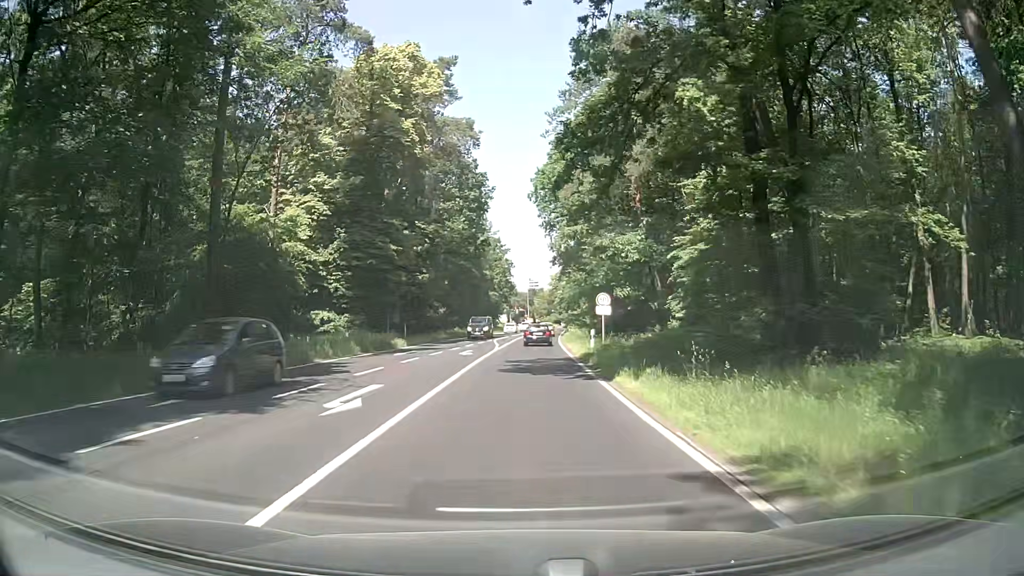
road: secondary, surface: asphalt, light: Day
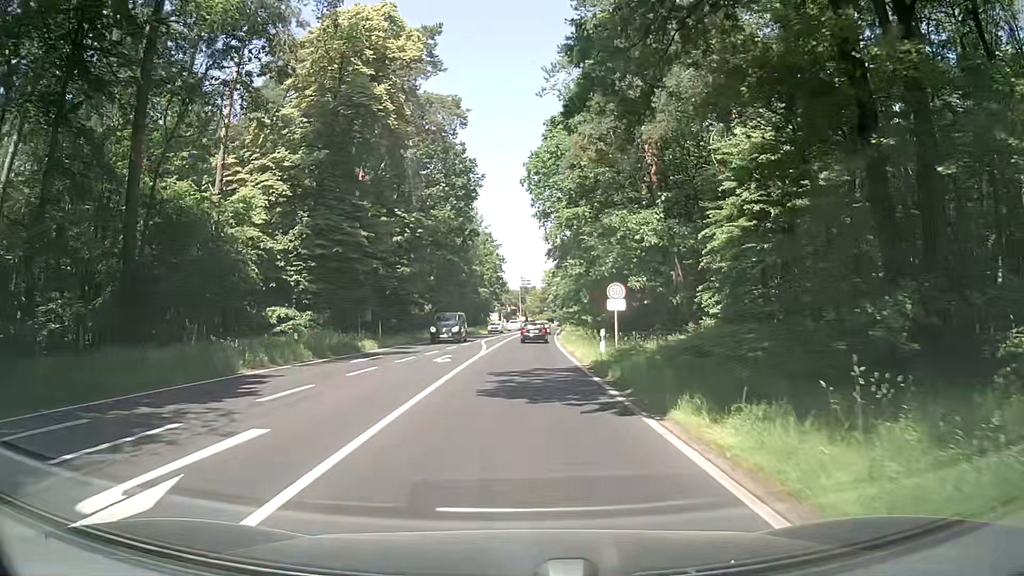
(+0.1, +6.7) m; +1°
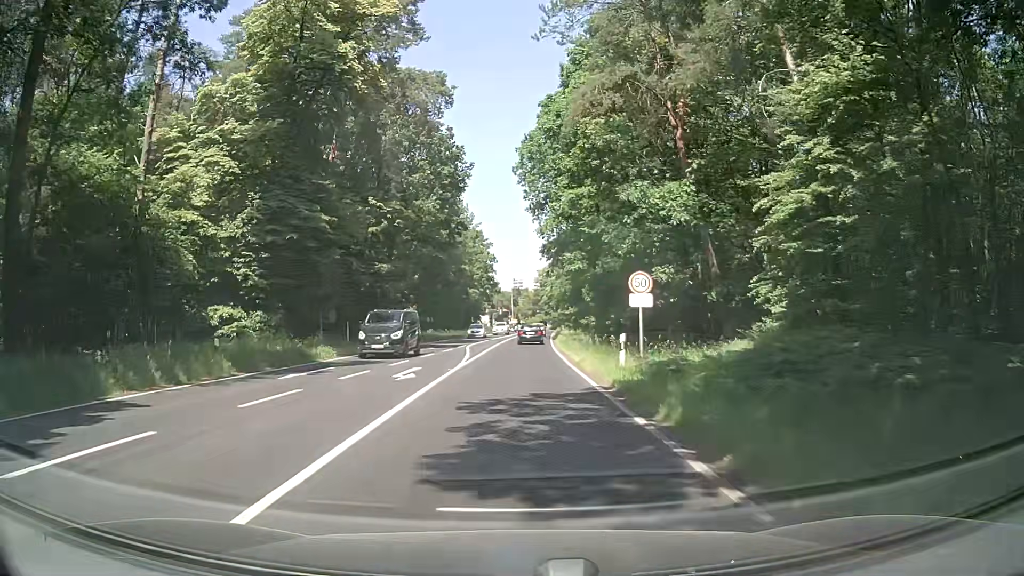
(+0.1, +6.7) m; +1°
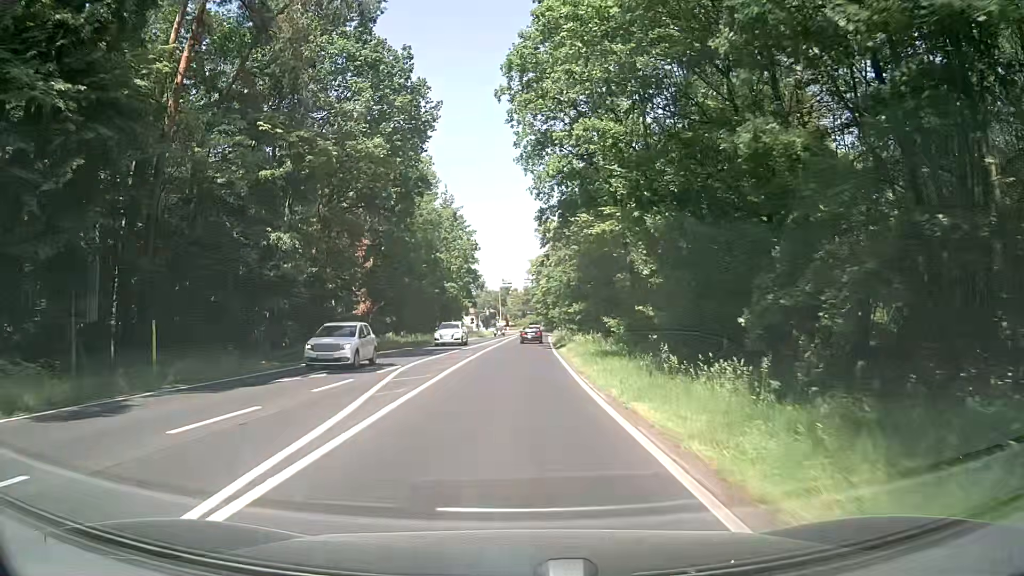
(-0.2, +20.9) m; +1°
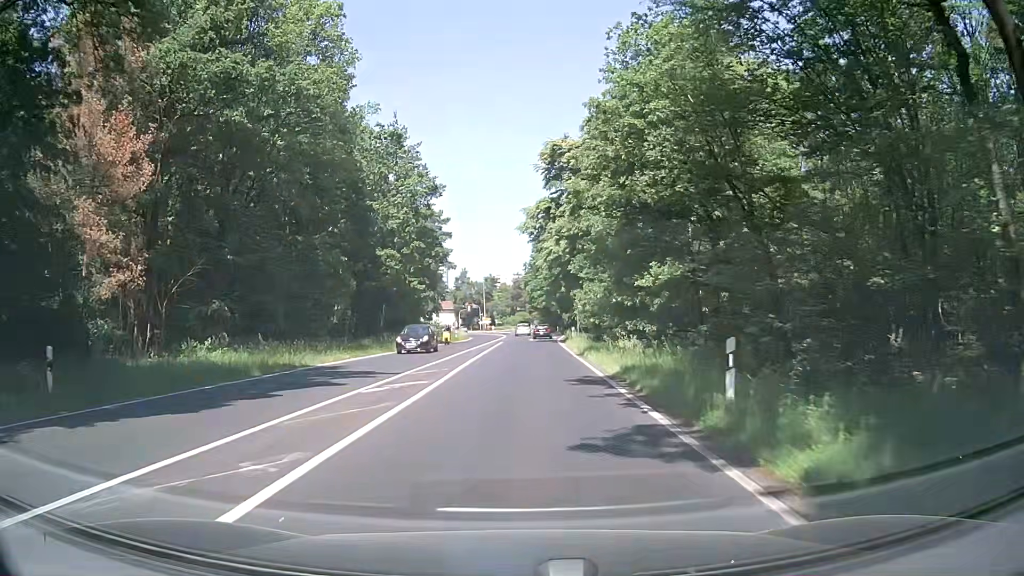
(+0.1, +38.9) m; 0°
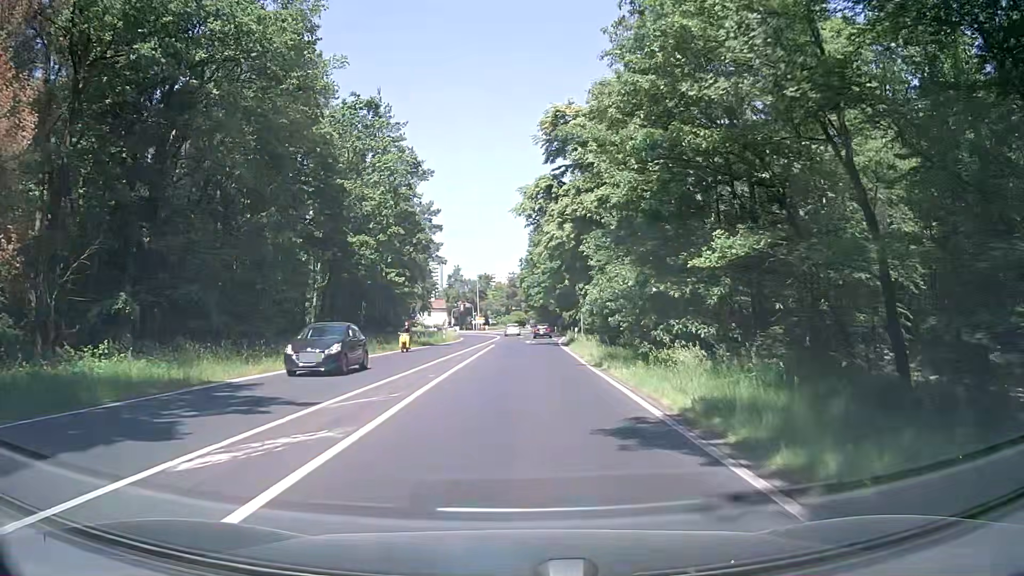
(+0.1, +7.8) m; +1°
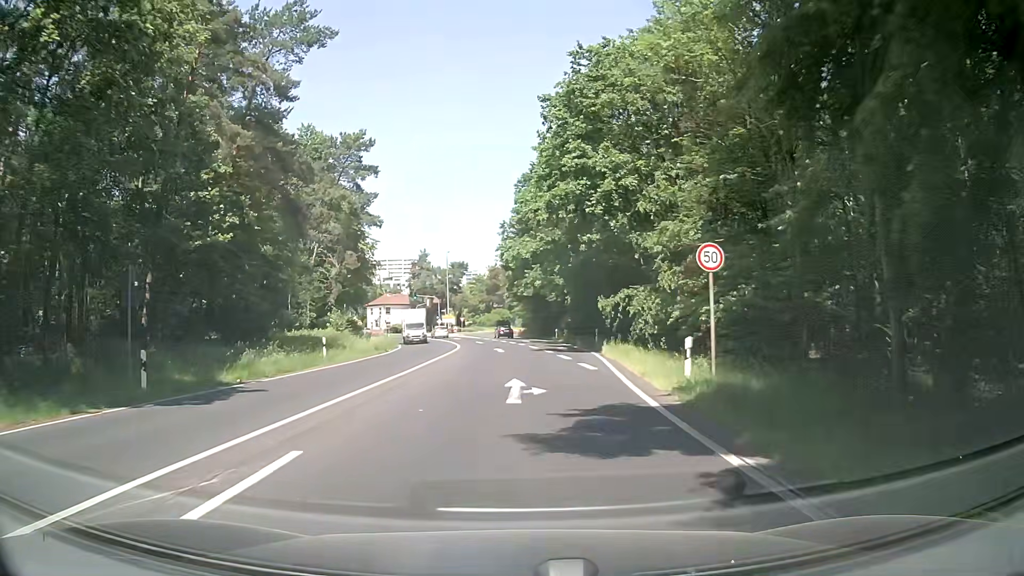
(+0.1, +38.1) m; -1°
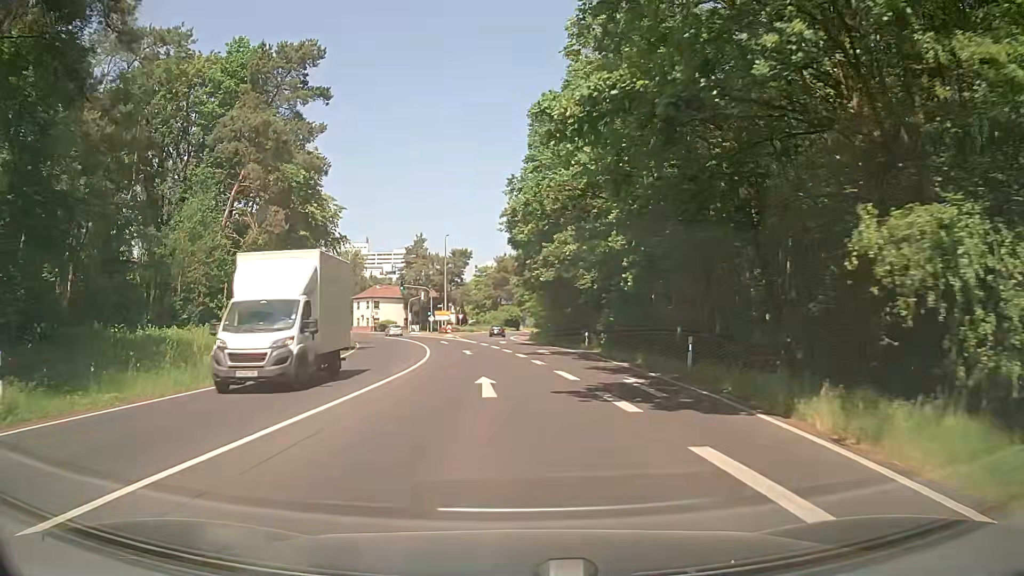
(+0.5, +21.1) m; 0°
(0, +10) (-1, +20) (-1, +30) (-3, +40) (-4, +50) (-6, +60) (-8, +69) (-11, +79) (-15, +88) (-19, +97) m
